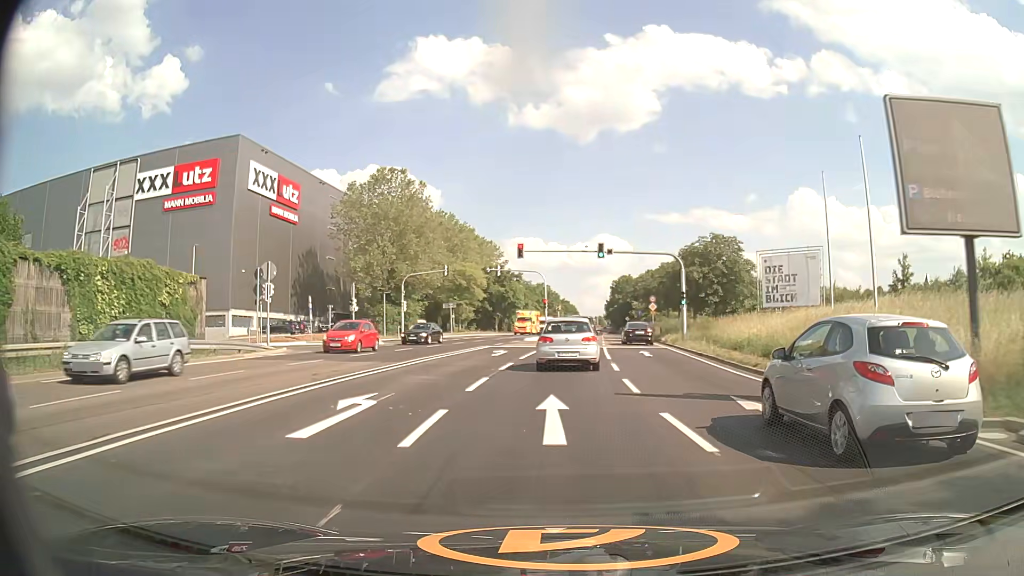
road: primary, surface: asphalt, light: Day
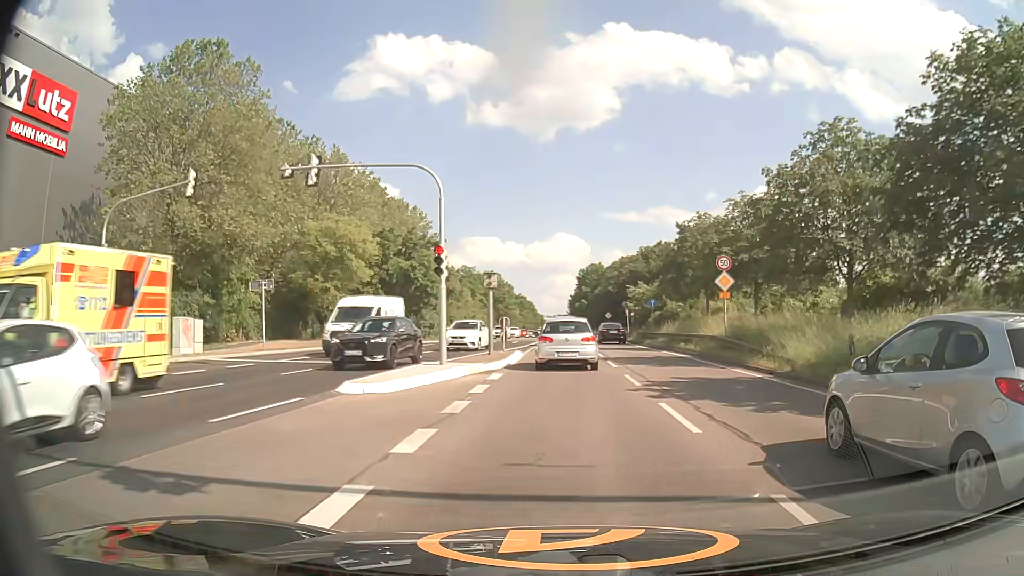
(+1.2, +38.8) m; +4°
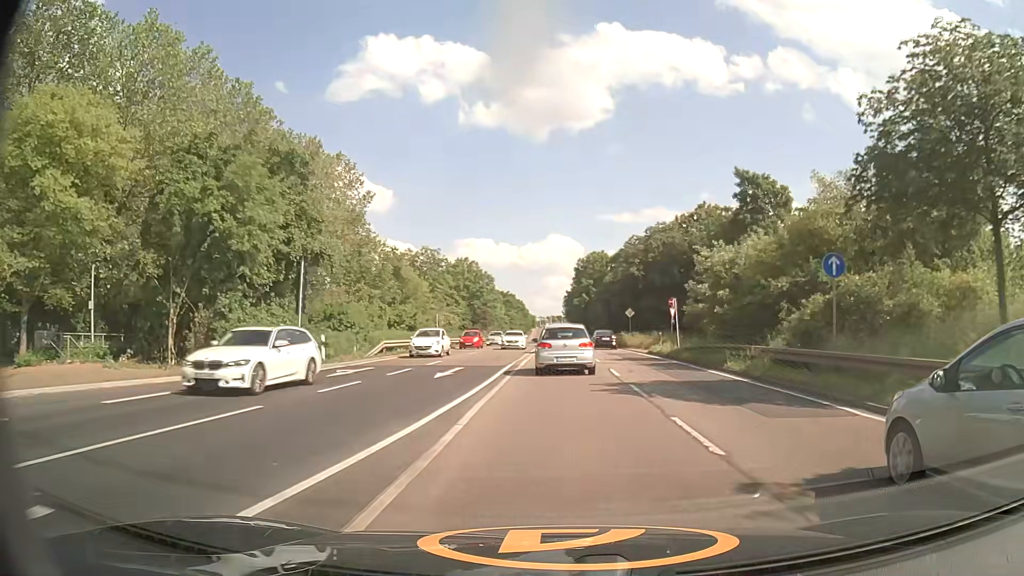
(0.0, +31.5) m; +1°
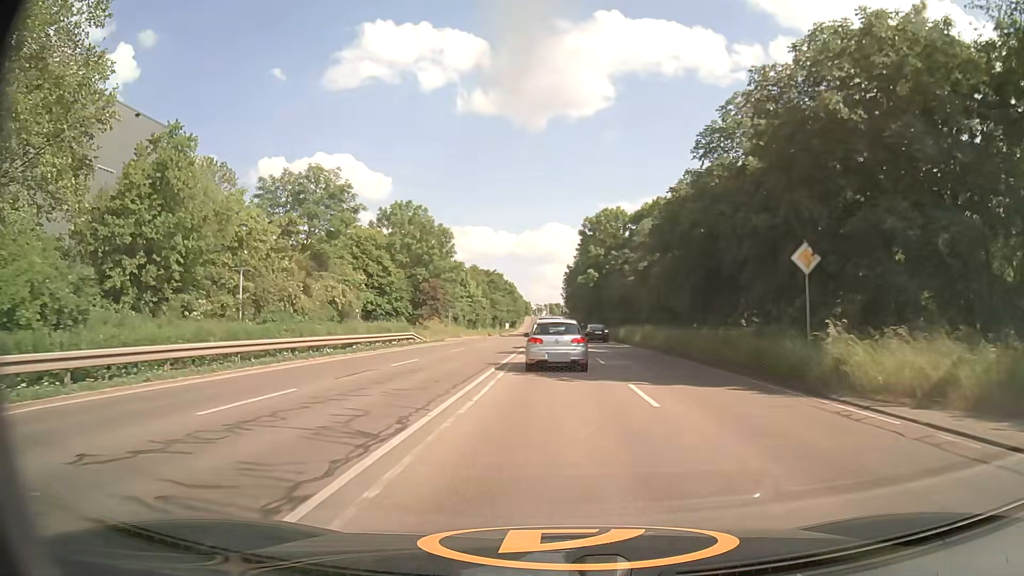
(0.0, +41.6) m; 0°
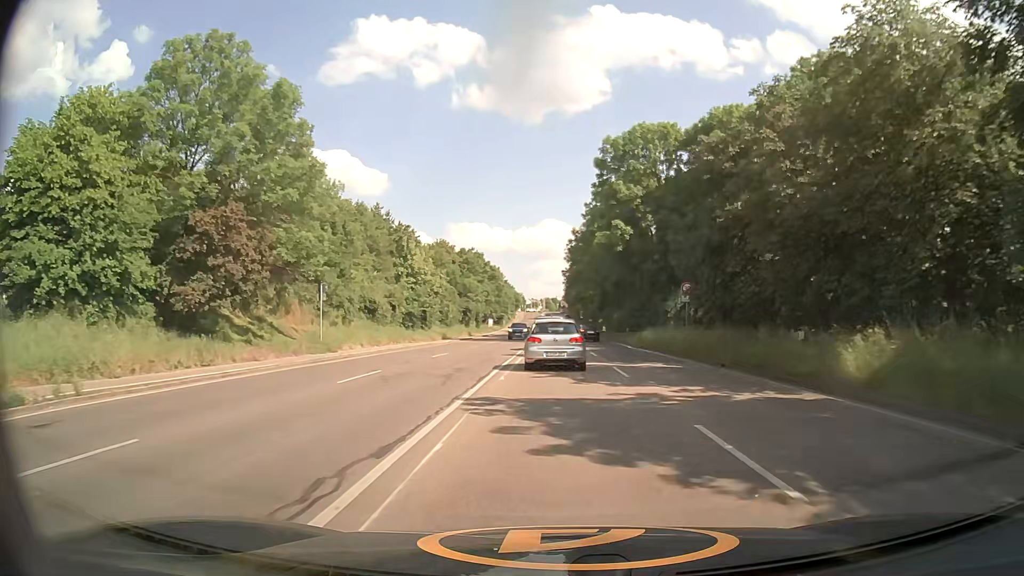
(-0.1, +42.1) m; 0°
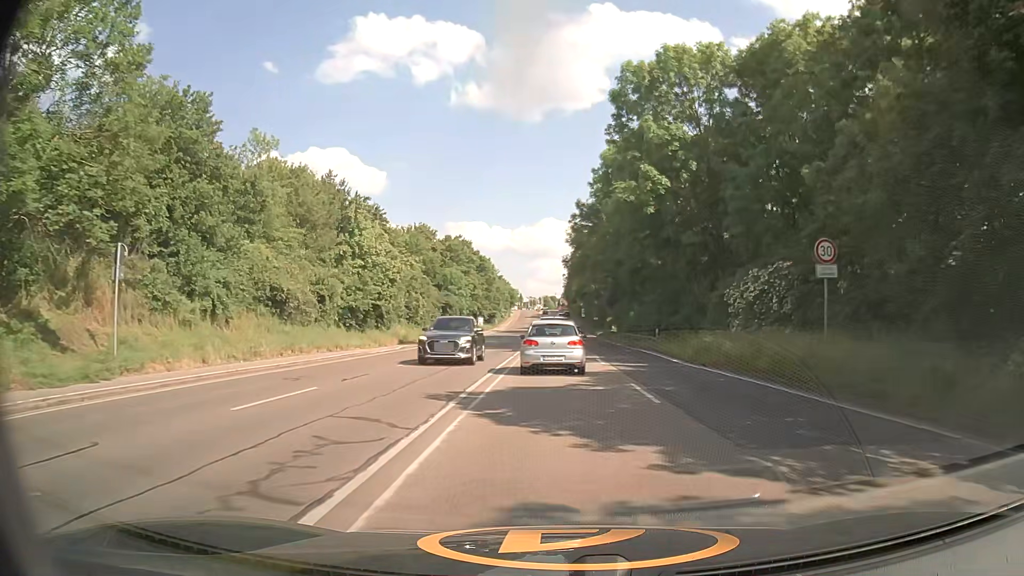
(0.0, +17.3) m; 0°
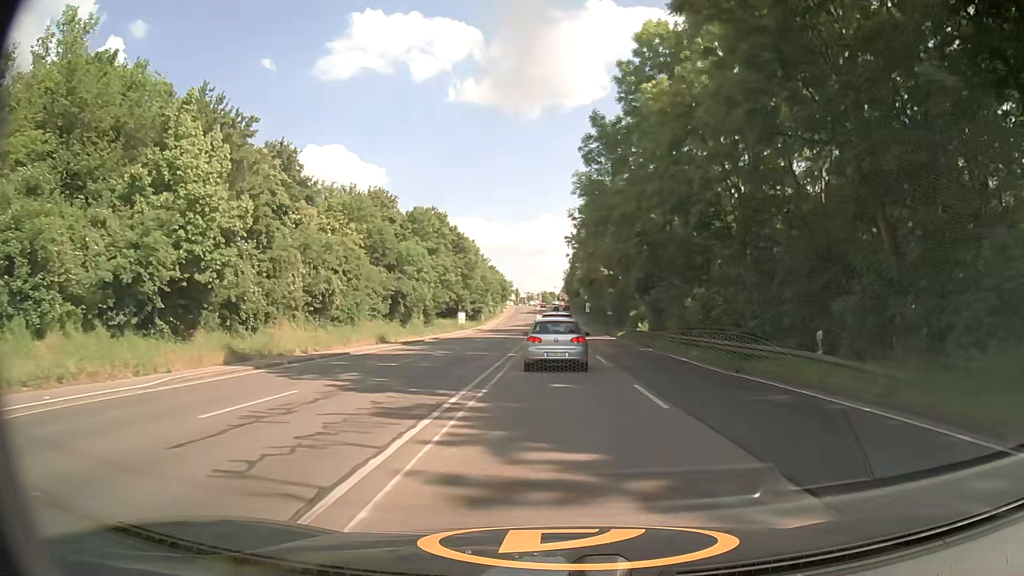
(-0.1, +25.0) m; 0°
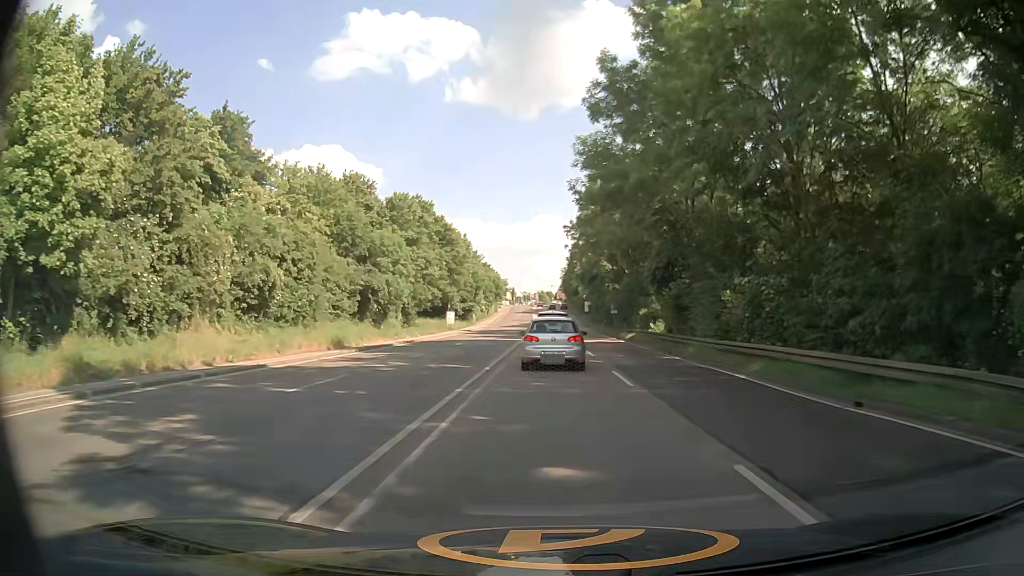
(0.0, +8.3) m; 0°
(0, +10) (0, +20) (0, +30) (0, +40) (0, +50) (0, +60) (0, +70) (0, +80) (0, +90) (0, +100) m
